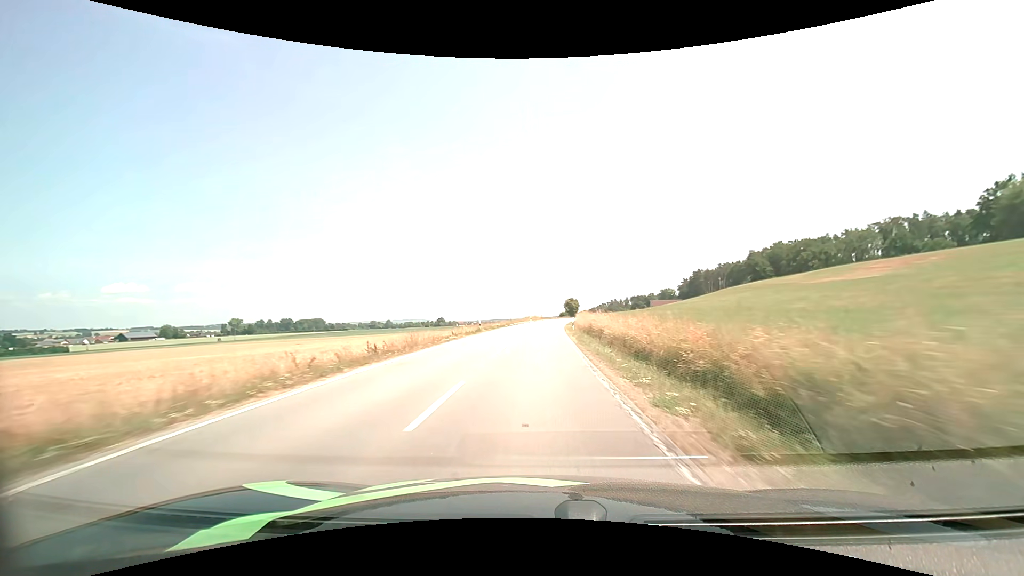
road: secondary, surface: asphalt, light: Day
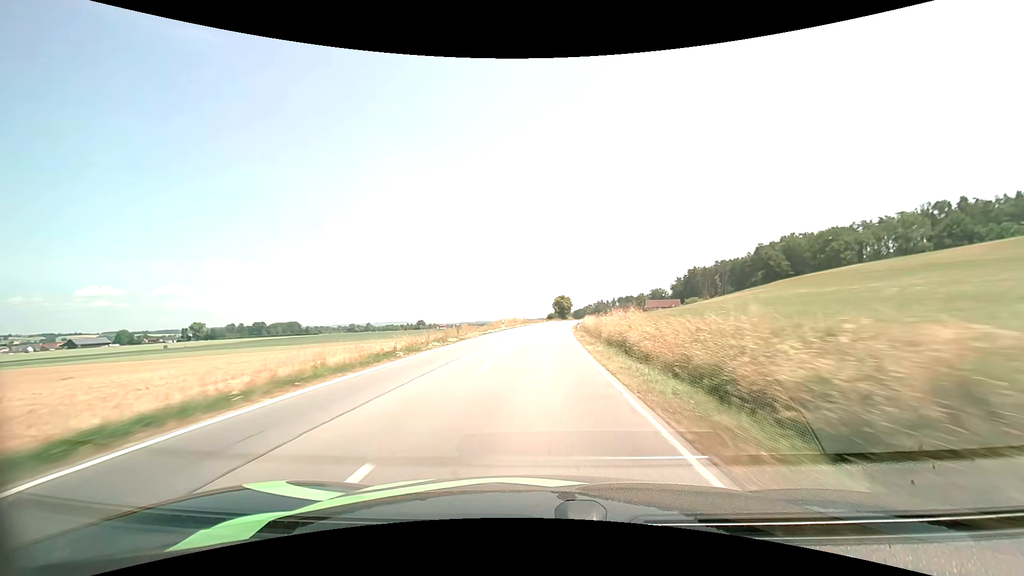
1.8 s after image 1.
(+0.6, +39.6) m; +2°
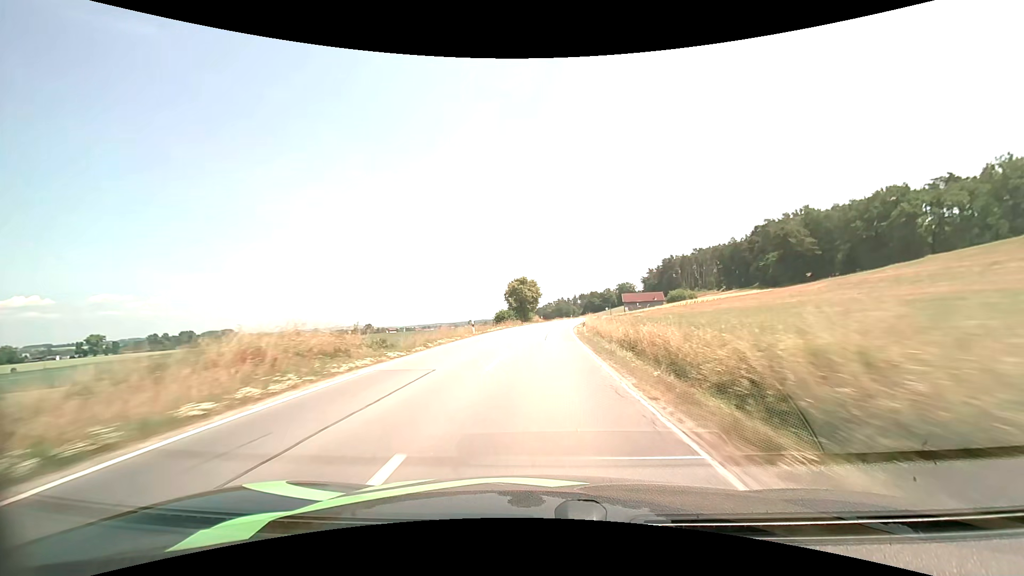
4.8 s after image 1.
(+2.7, +67.6) m; +5°
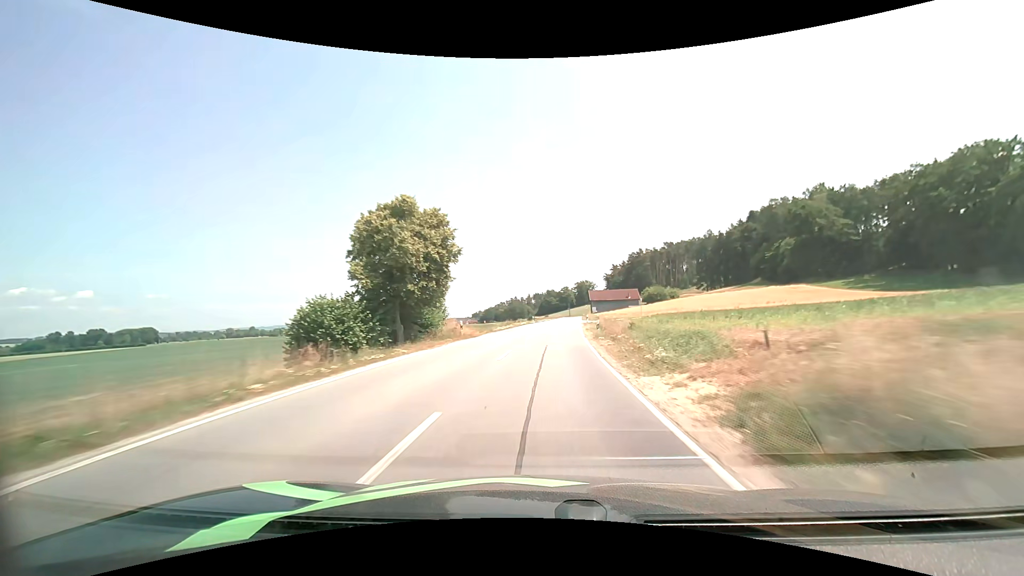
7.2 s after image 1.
(+2.1, +54.6) m; +5°
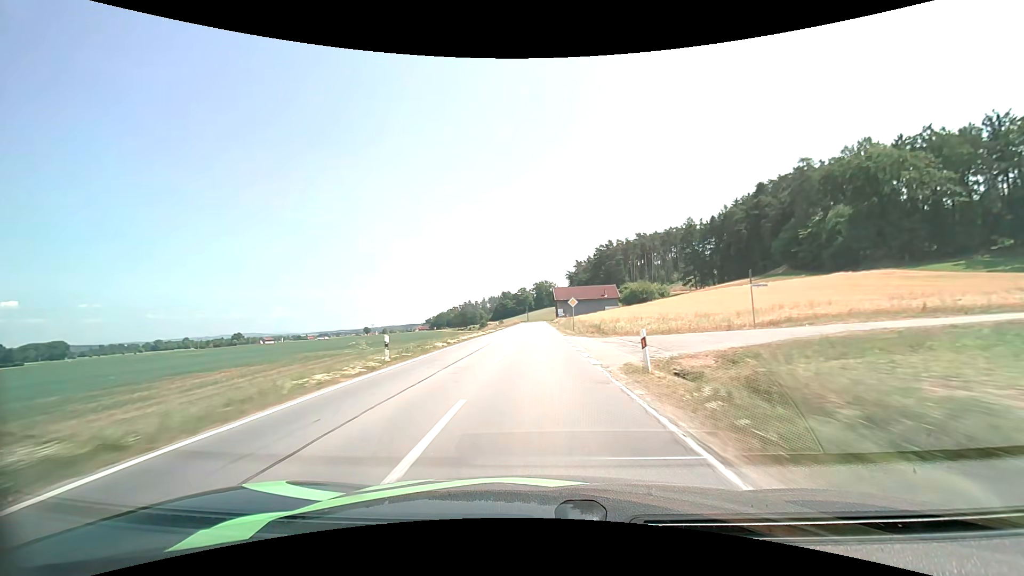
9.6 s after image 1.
(+3.0, +55.5) m; +5°
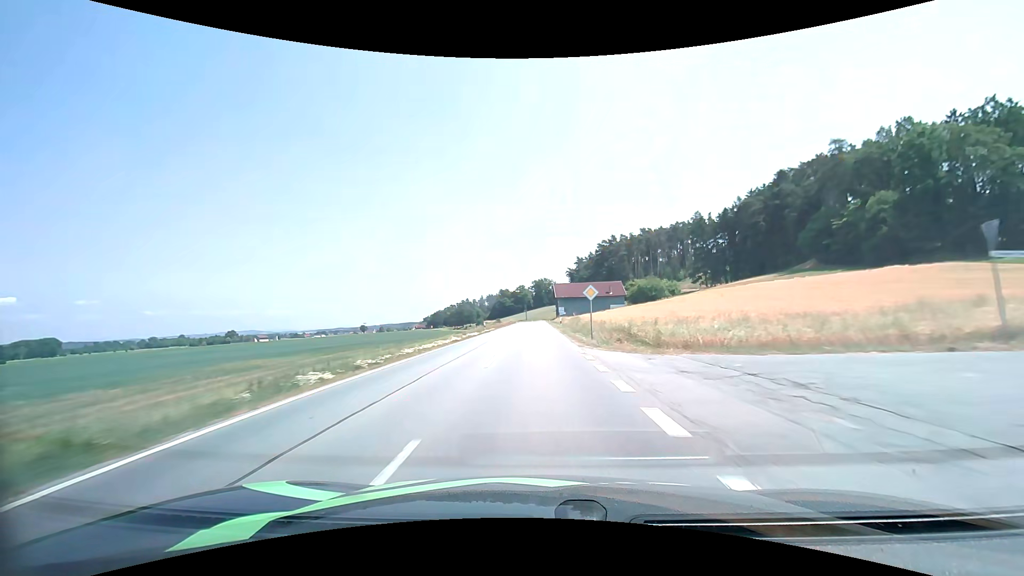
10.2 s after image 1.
(0.0, +14.2) m; 0°
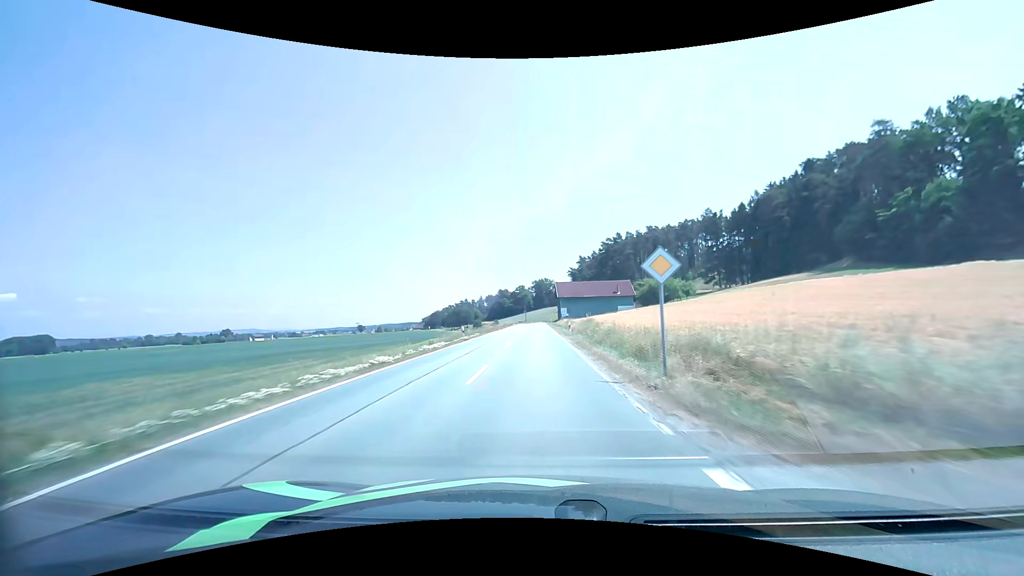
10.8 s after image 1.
(0.0, +14.3) m; 0°
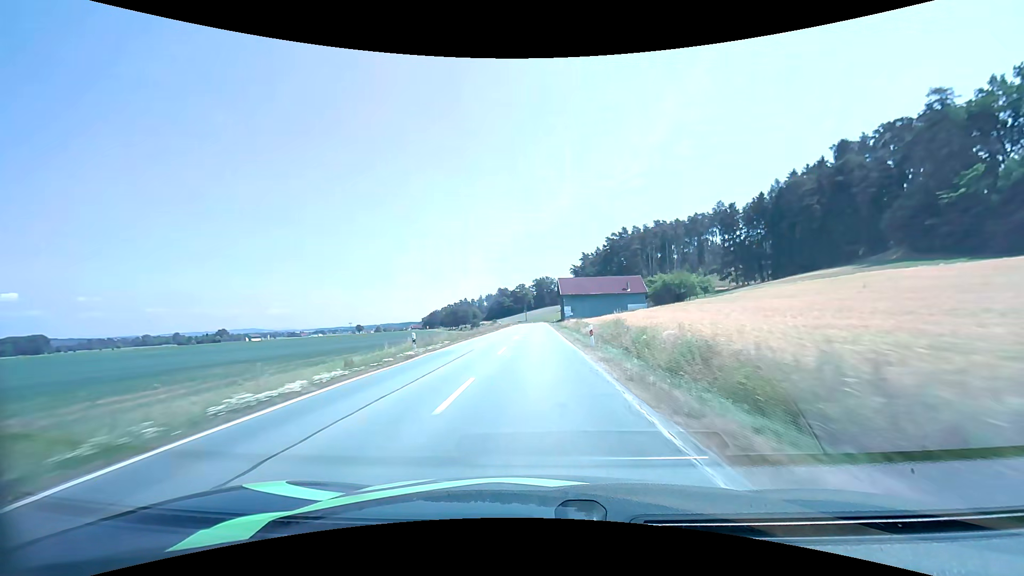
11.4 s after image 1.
(0.0, +14.4) m; 0°
(0, +10) (0, +20) (0, +30) (0, +40) (0, +50) (0, +60) (0, +70) (0, +80) (0, +90) (0, +100) m
